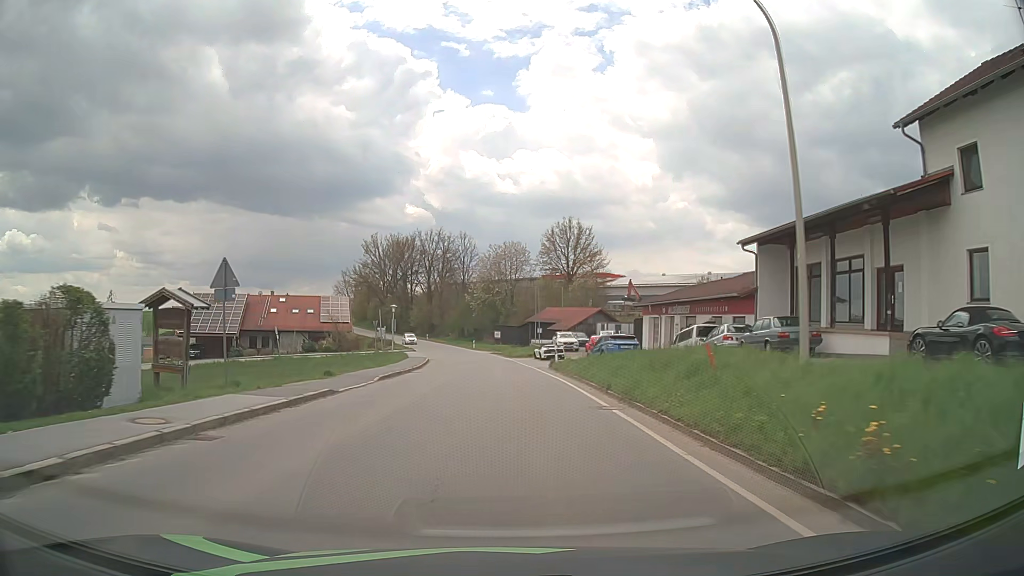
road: tertiary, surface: asphalt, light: Day
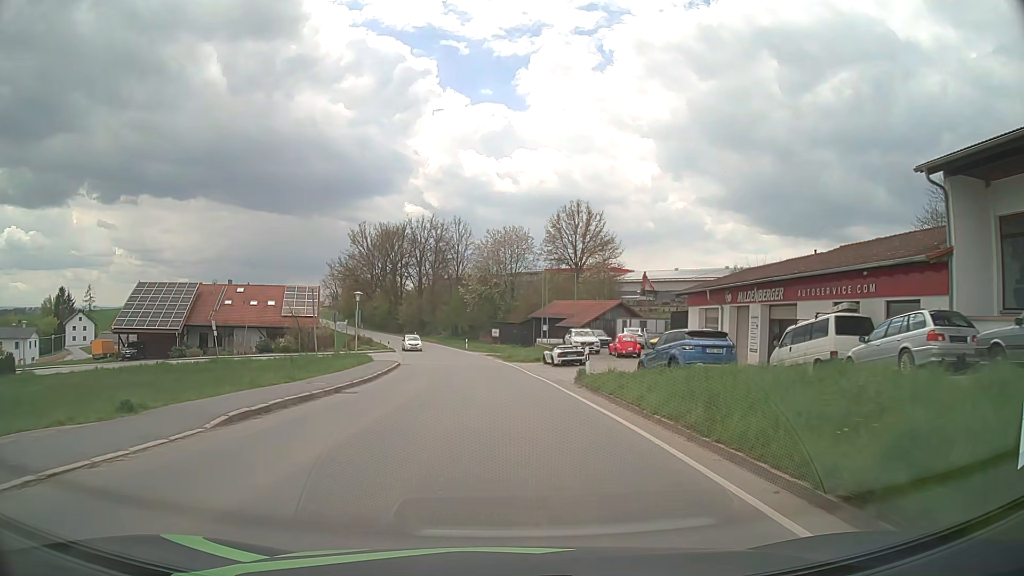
(-0.1, +13.8) m; 0°
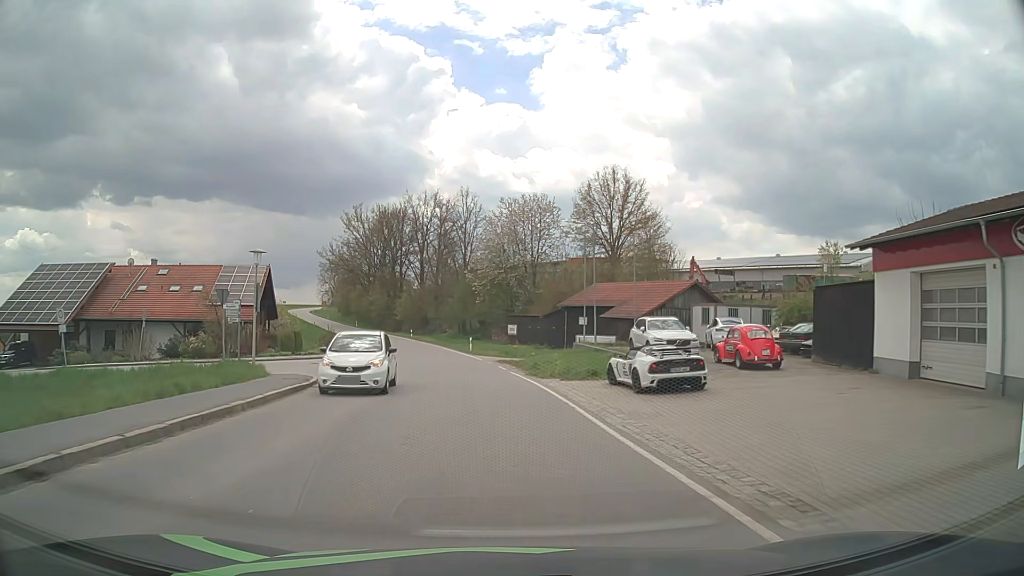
(-0.1, +20.4) m; -1°
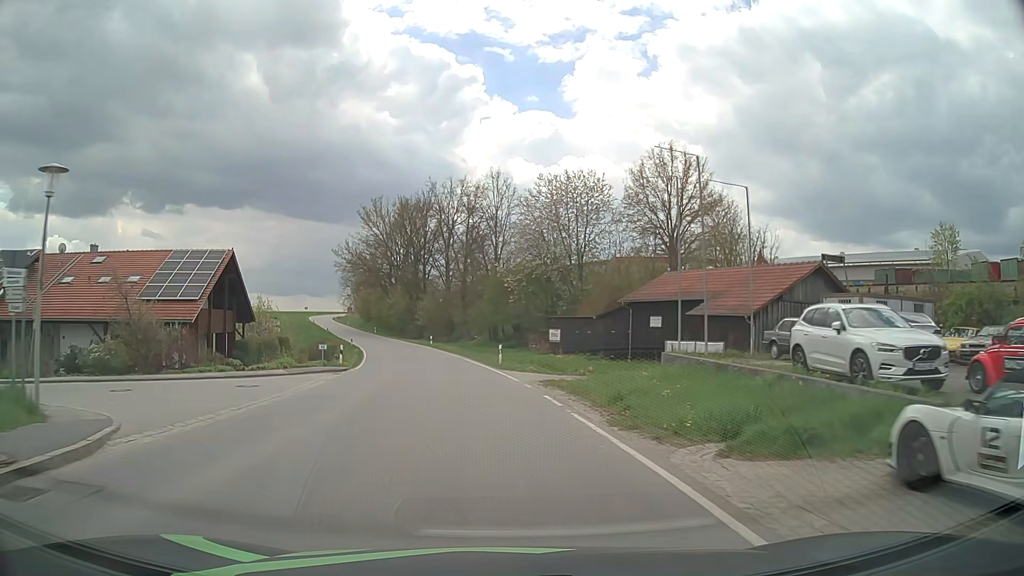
(-0.4, +13.7) m; -3°
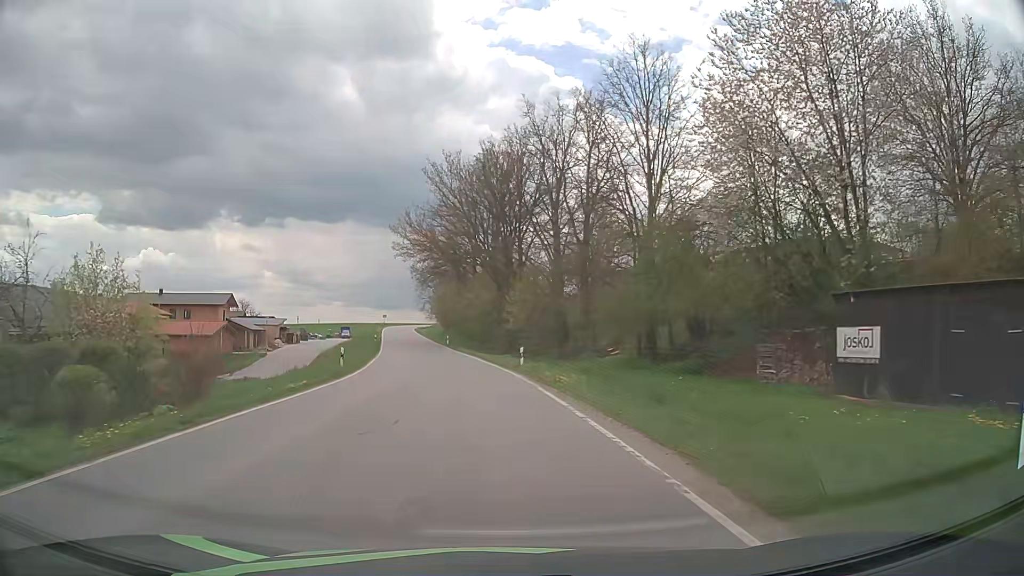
(-2.9, +35.5) m; -9°
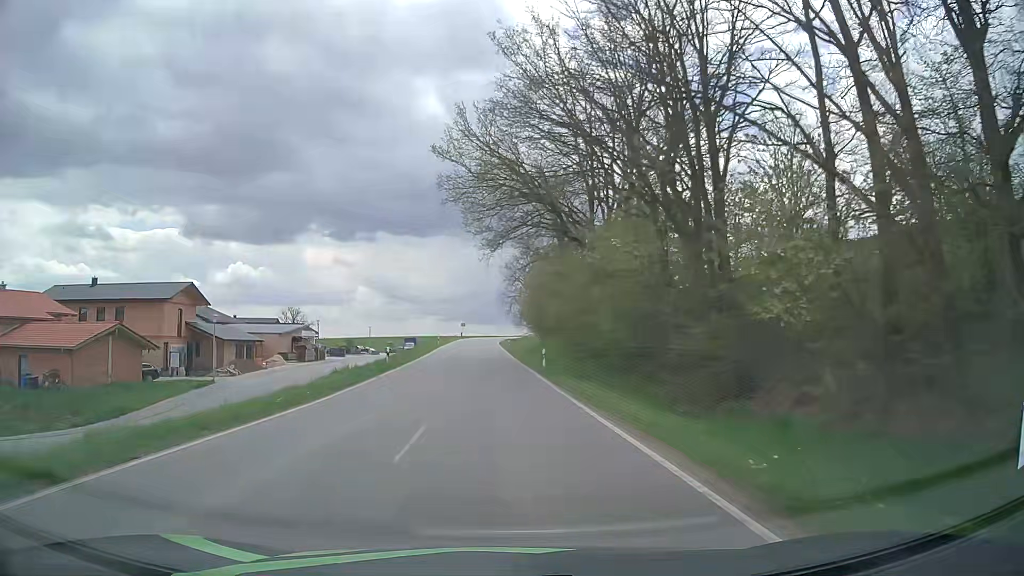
(-3.1, +37.8) m; -8°
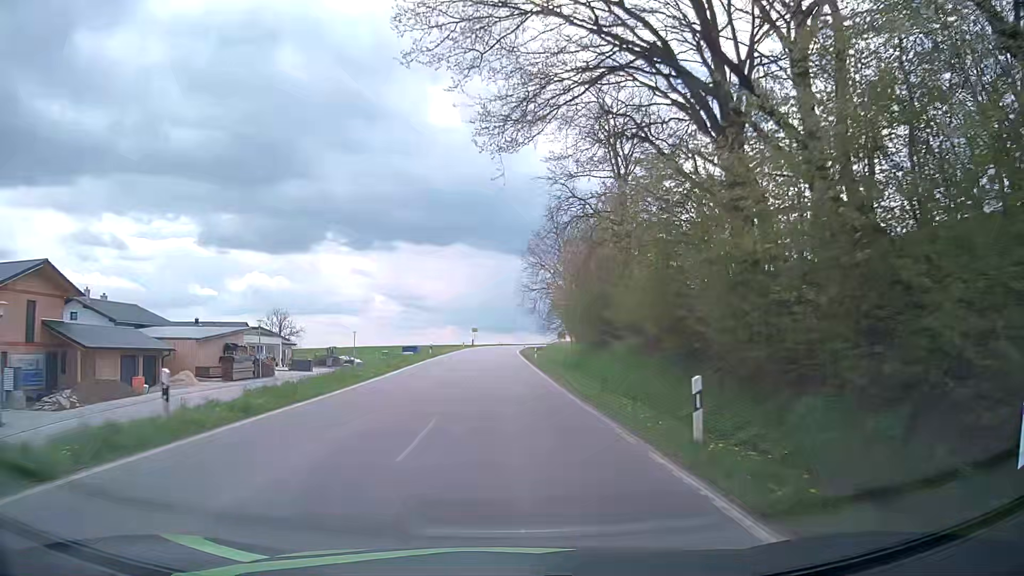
(-0.5, +23.7) m; -2°
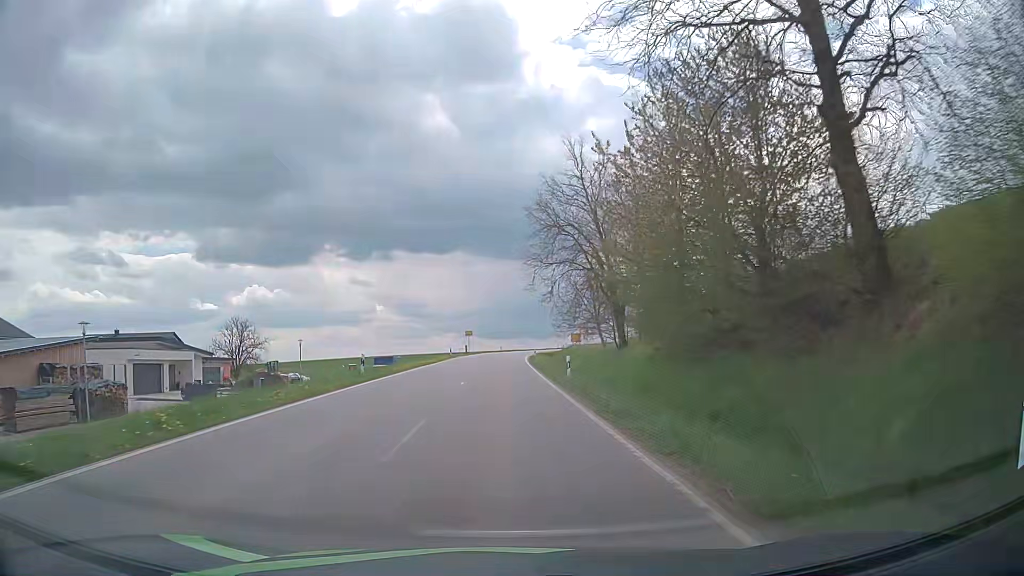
(0.0, +24.2) m; 0°
(0, +10) (0, +20) (0, +30) (0, +40) (0, +50) (0, +60) (0, +70) (+1, +80) (+1, +90) (+3, +100) m
